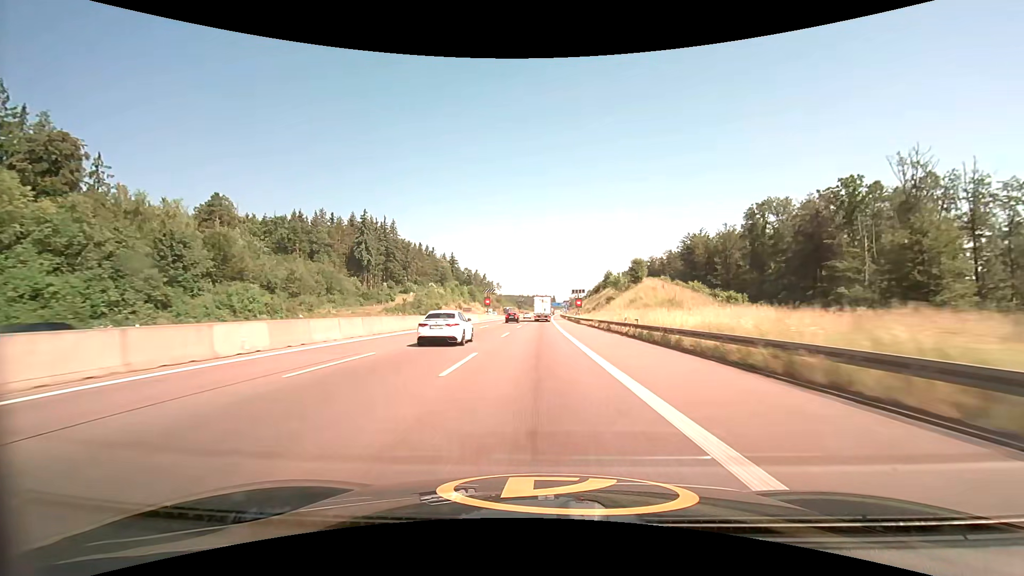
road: motorway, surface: asphalt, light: Day
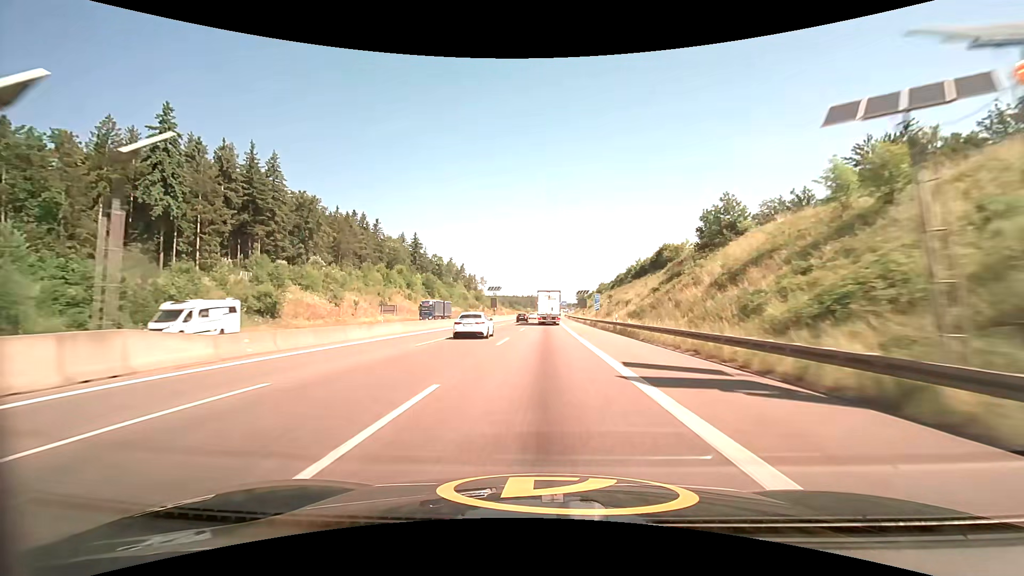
(+0.4, +96.5) m; 0°
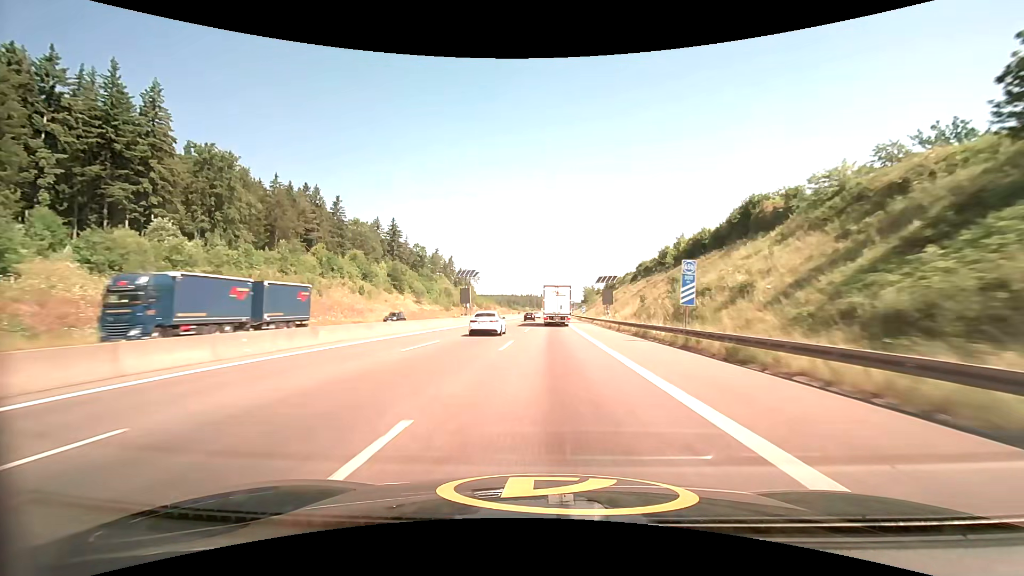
(+0.1, +39.3) m; 0°
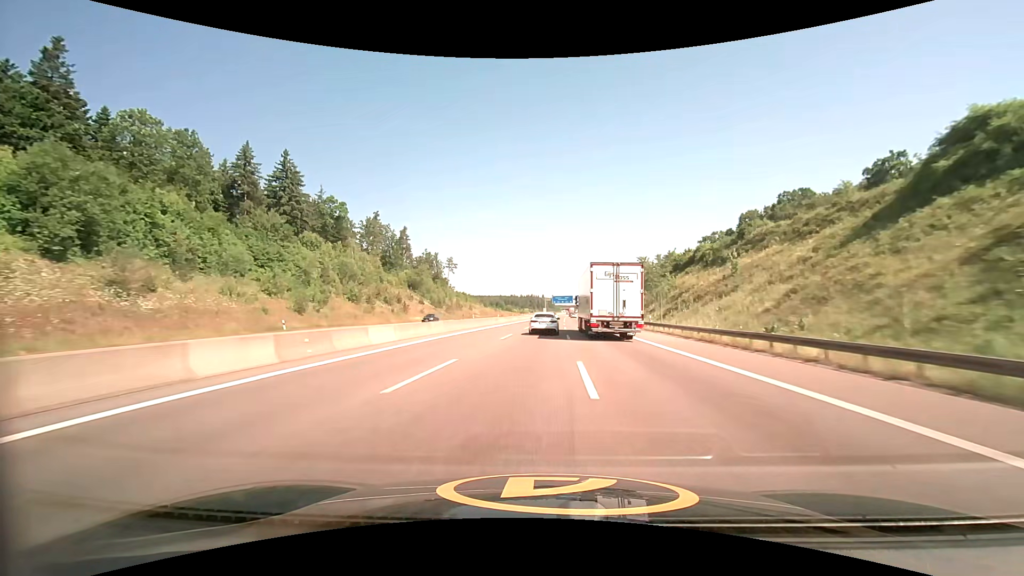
(-0.3, +99.0) m; 0°
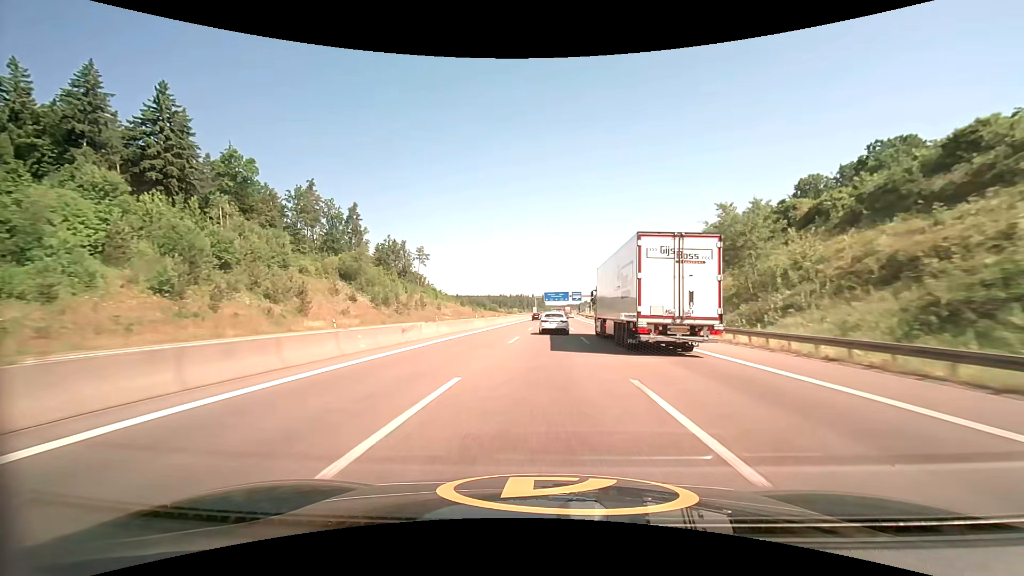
(+0.2, +39.8) m; +1°
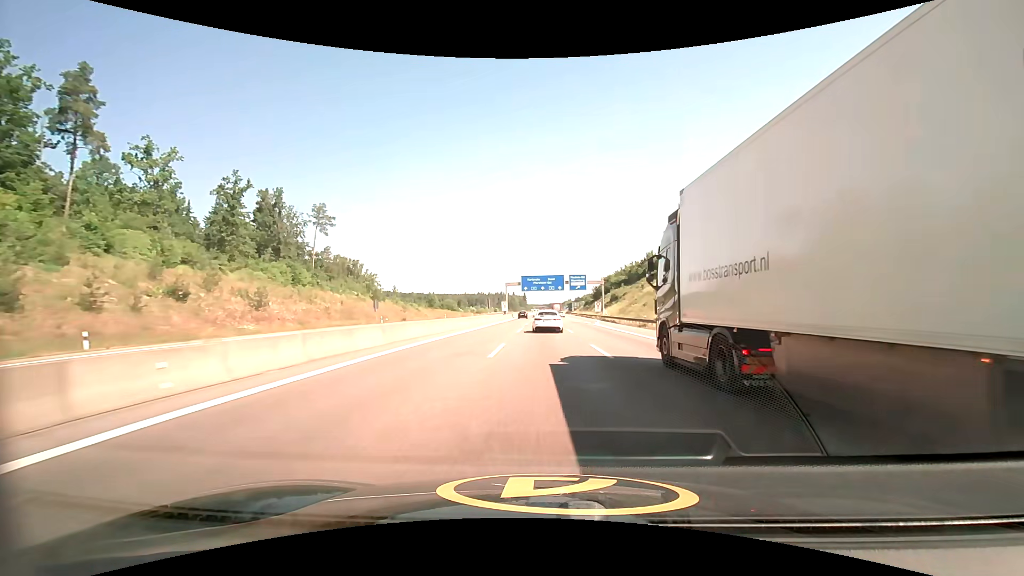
(+1.7, +79.2) m; +2°
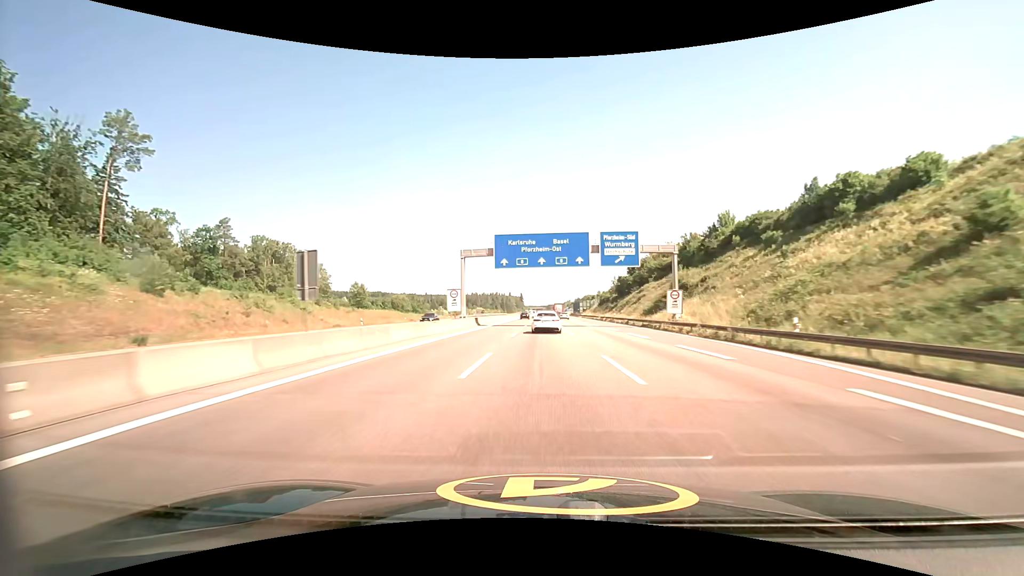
(-0.1, +58.1) m; 0°
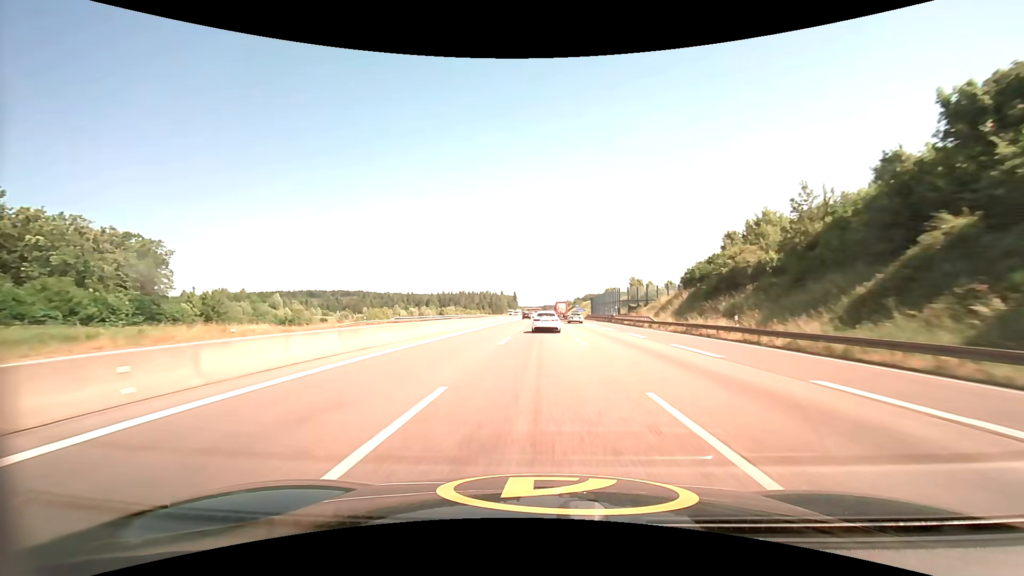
(+0.5, +96.5) m; 0°
(0, +10) (0, +20) (0, +30) (0, +40) (0, +50) (0, +60) (0, +70) (0, +80) (+1, +90) (+1, +100) m
